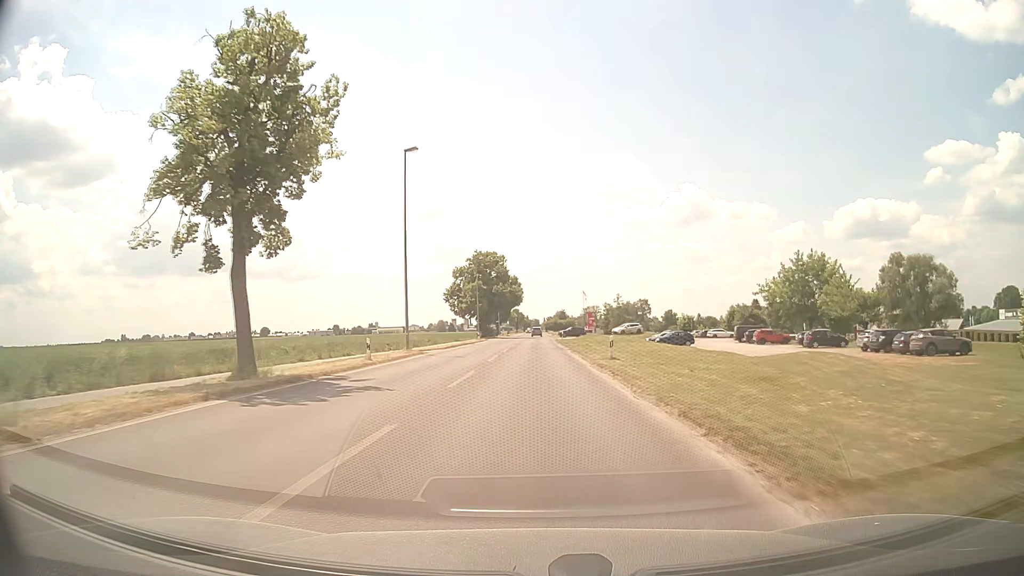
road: secondary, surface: asphalt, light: Day
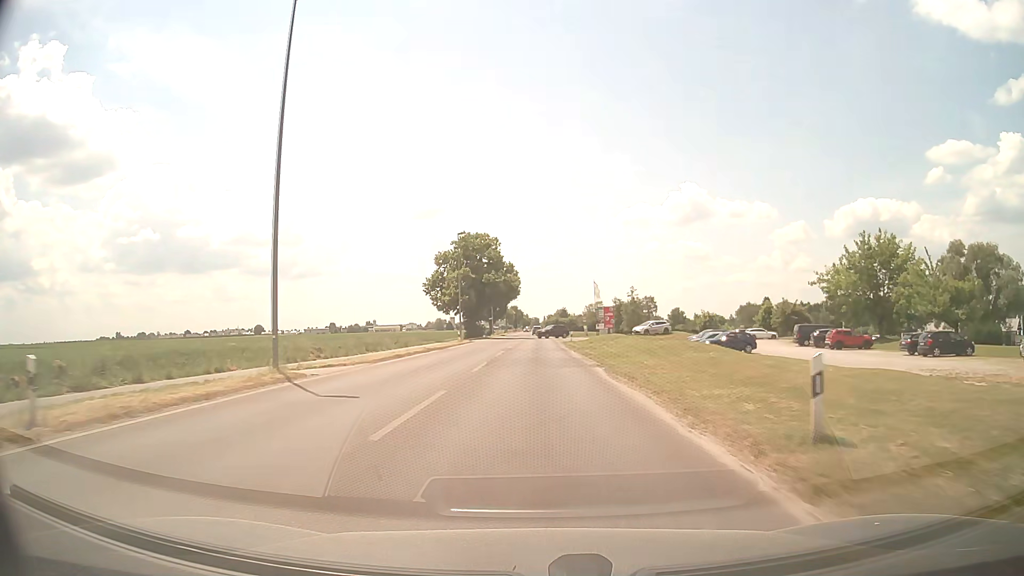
(0.0, +19.6) m; 0°
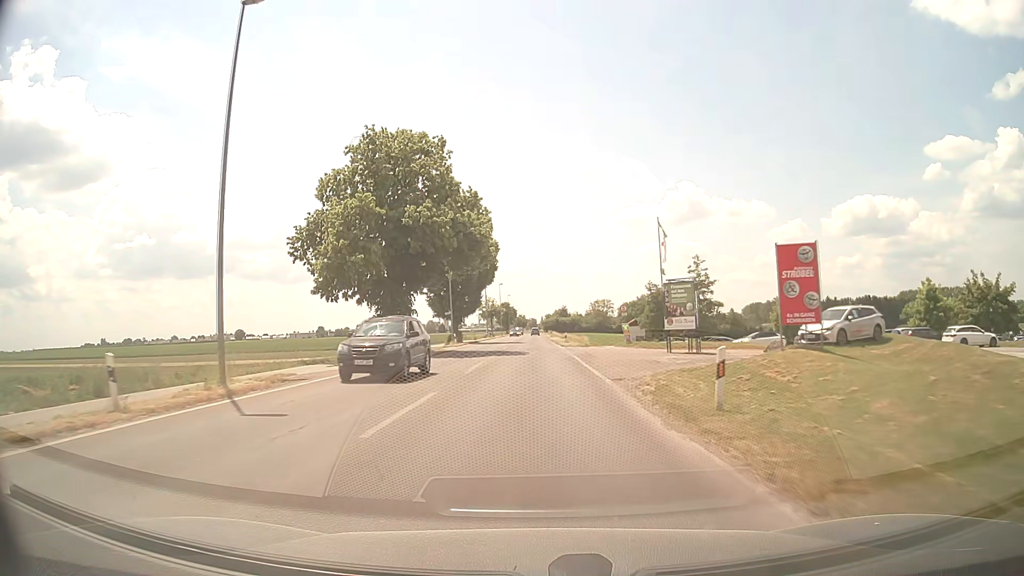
(+0.3, +48.0) m; 0°
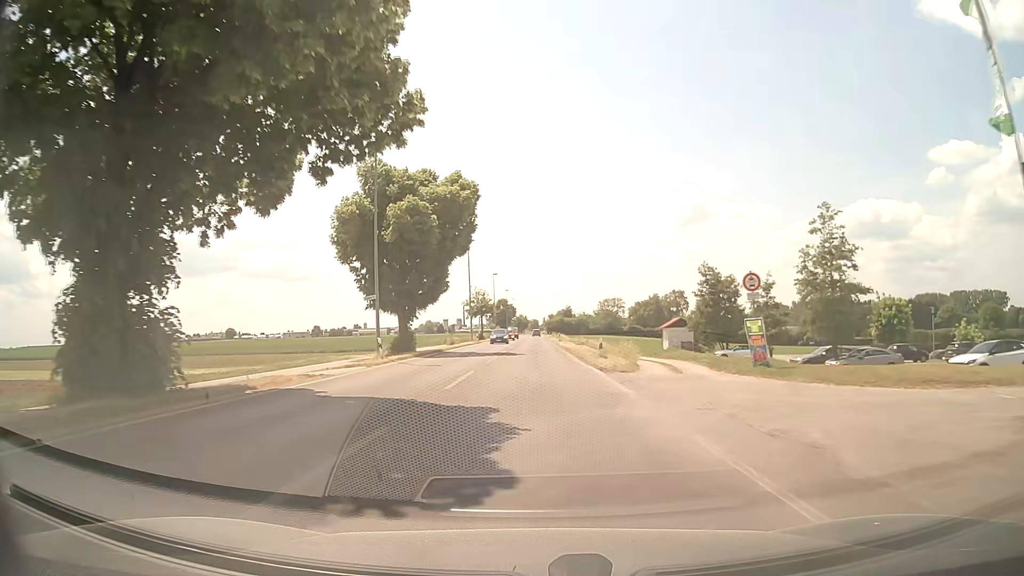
(-0.1, +29.5) m; 0°
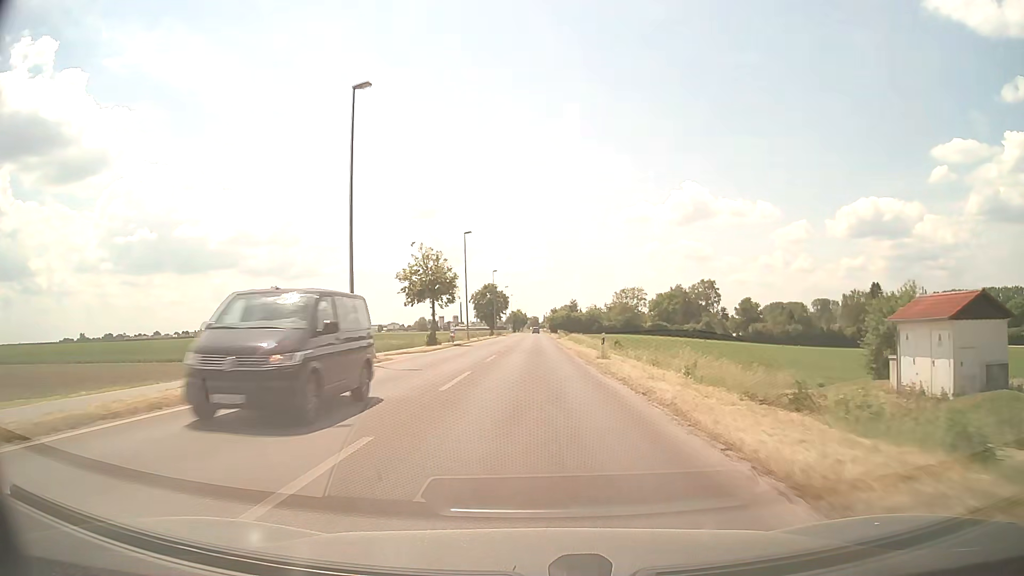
(+0.1, +49.8) m; 0°
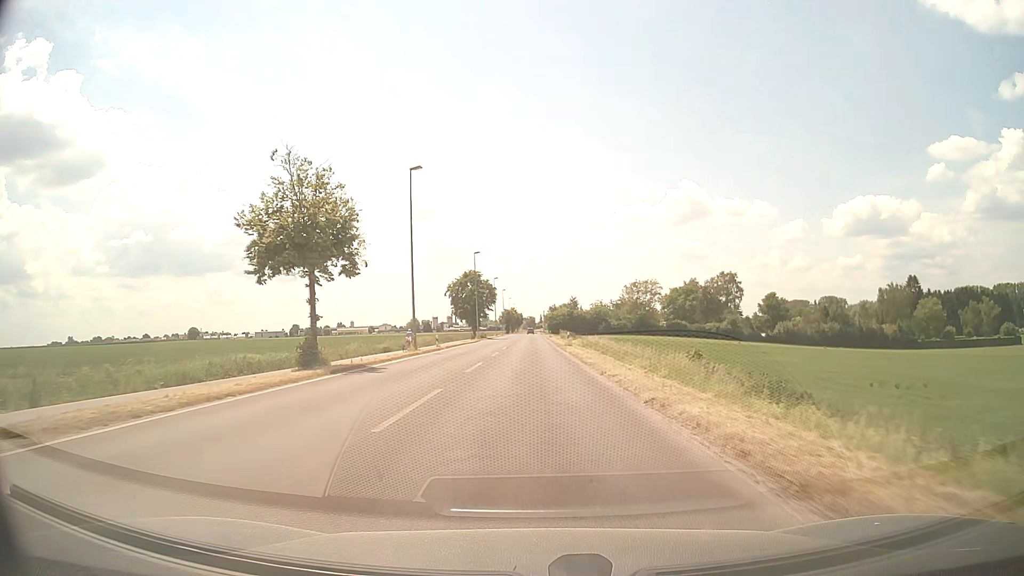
(-0.2, +29.9) m; 0°
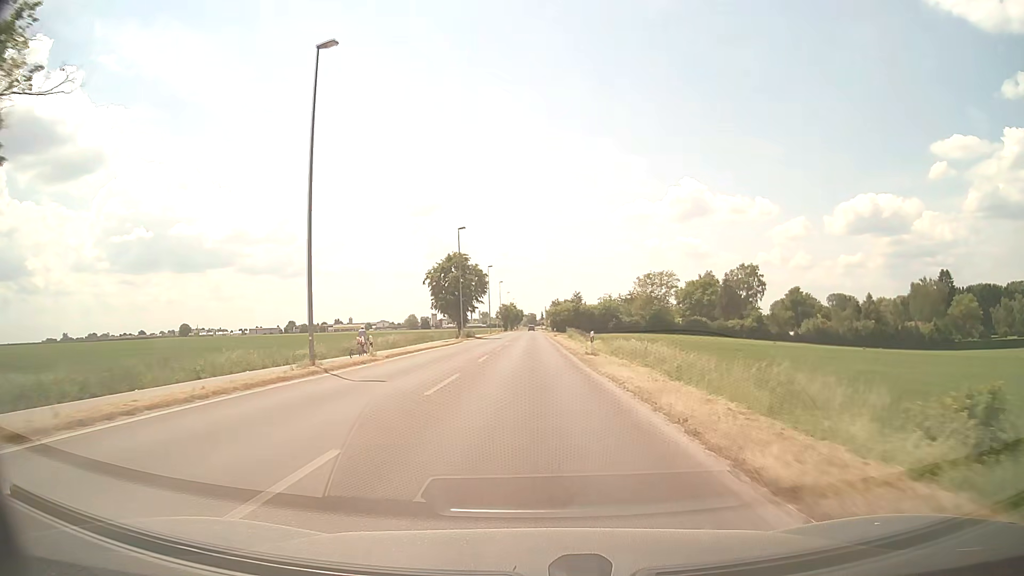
(0.0, +19.7) m; 0°
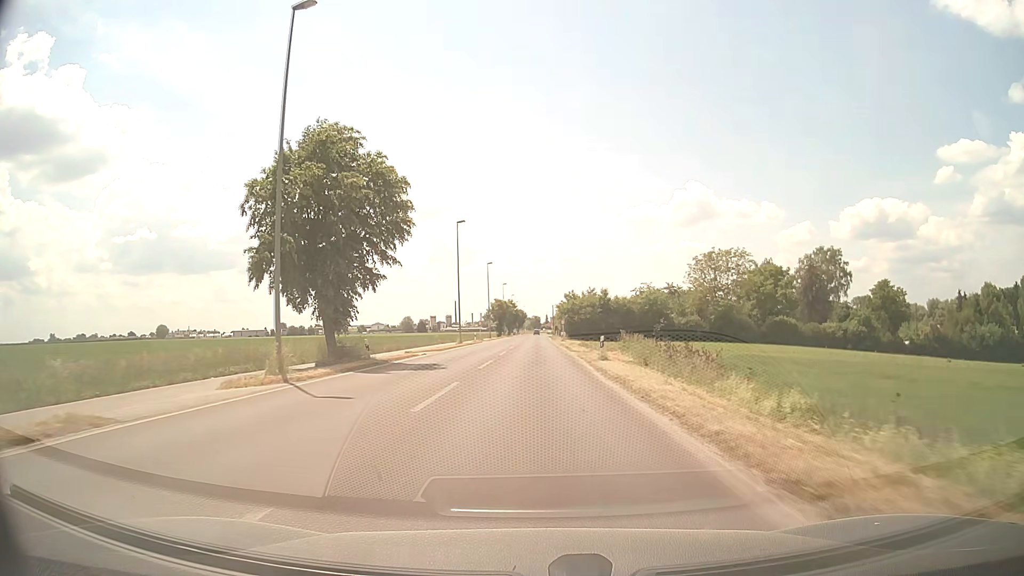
(-0.3, +51.5) m; -1°
(0, +10) (0, +20) (0, +30) (0, +40) (0, +50) (0, +60) (0, +70) (0, +80) (0, +90) (0, +100) m
